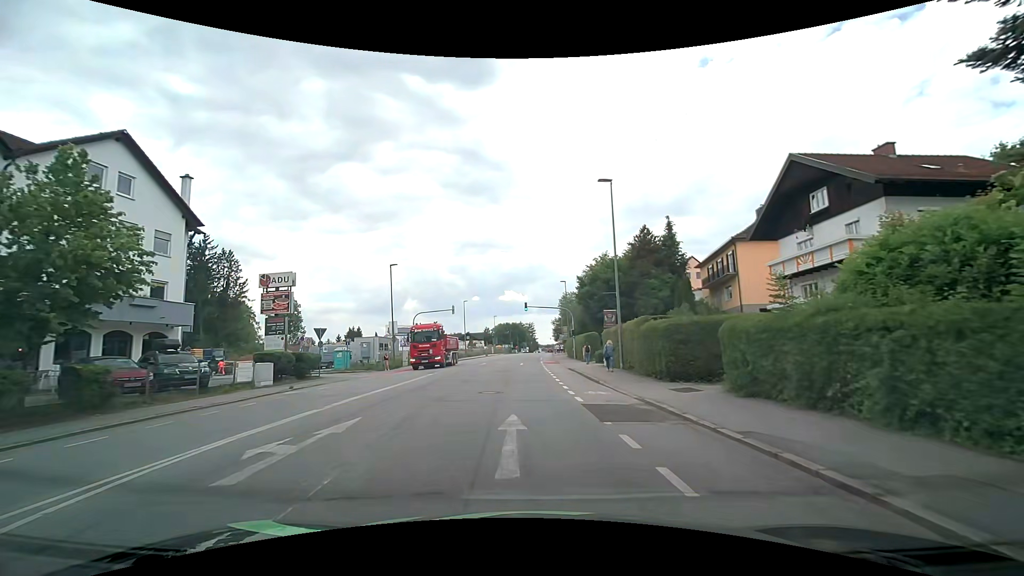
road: tertiary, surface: asphalt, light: Day
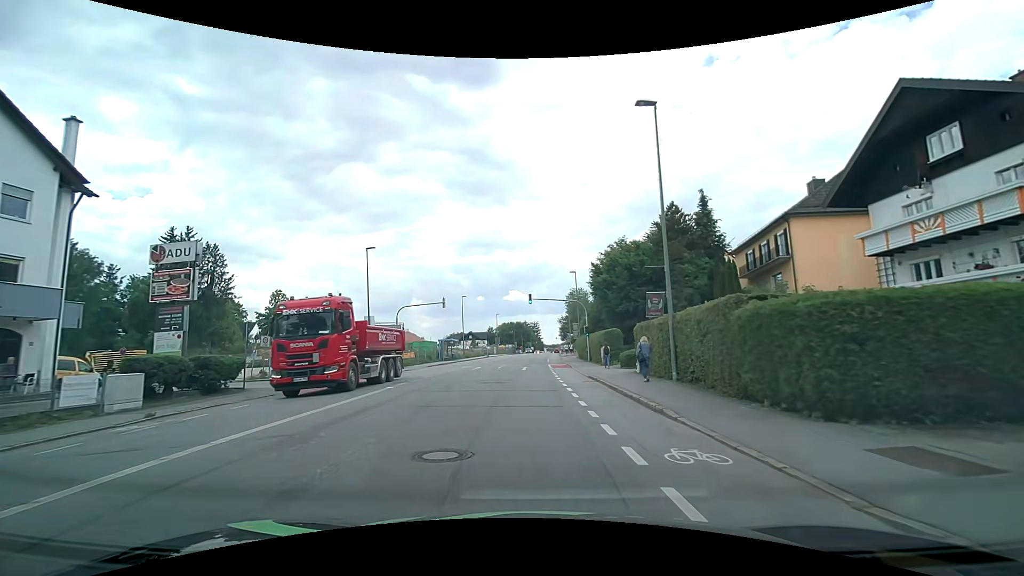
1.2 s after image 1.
(0.0, +8.8) m; 0°
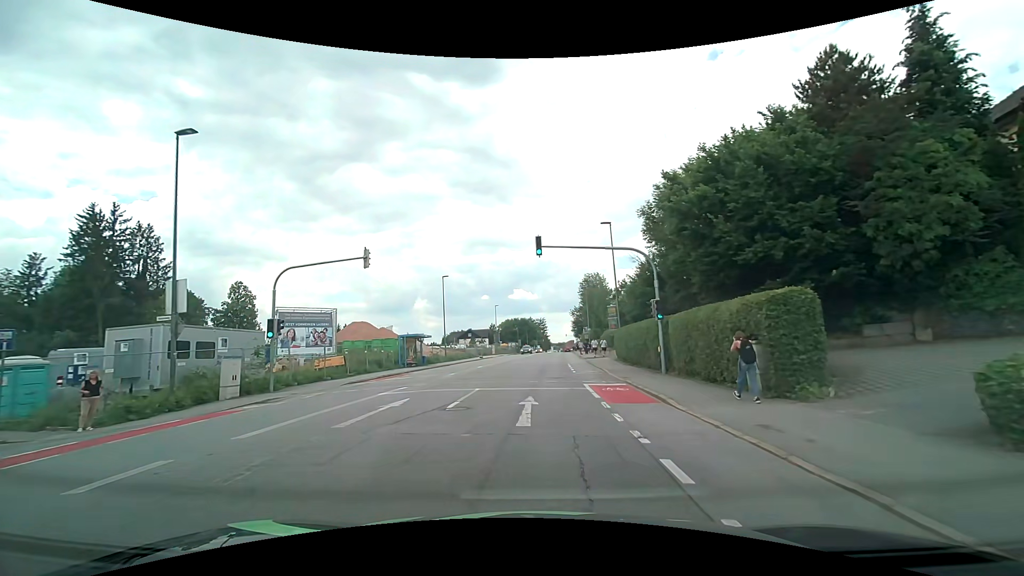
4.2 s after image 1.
(-0.3, +23.1) m; -1°
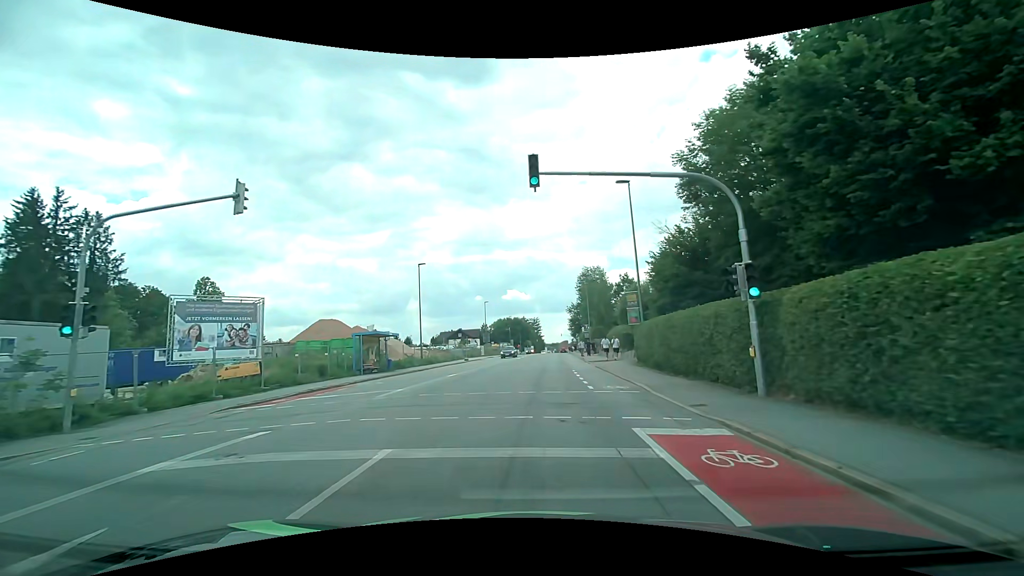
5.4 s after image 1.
(+0.1, +9.6) m; +2°
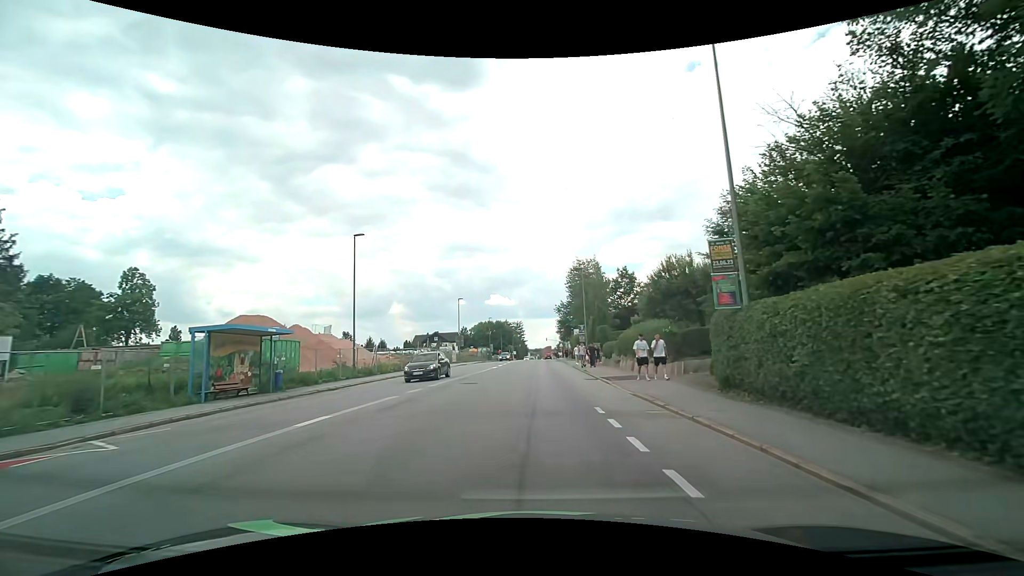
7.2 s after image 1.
(-0.1, +14.6) m; +1°
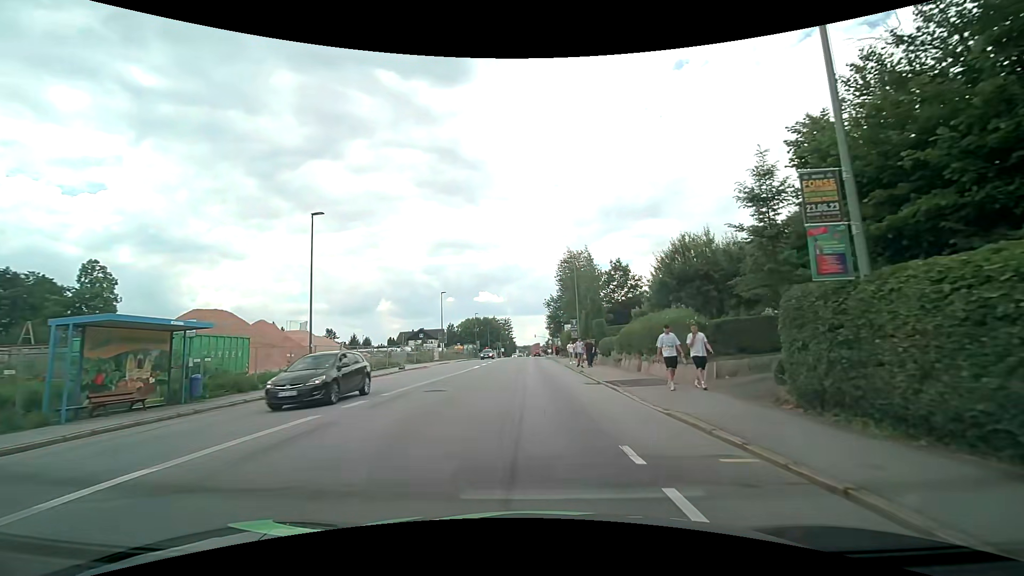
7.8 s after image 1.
(0.0, +4.9) m; +1°
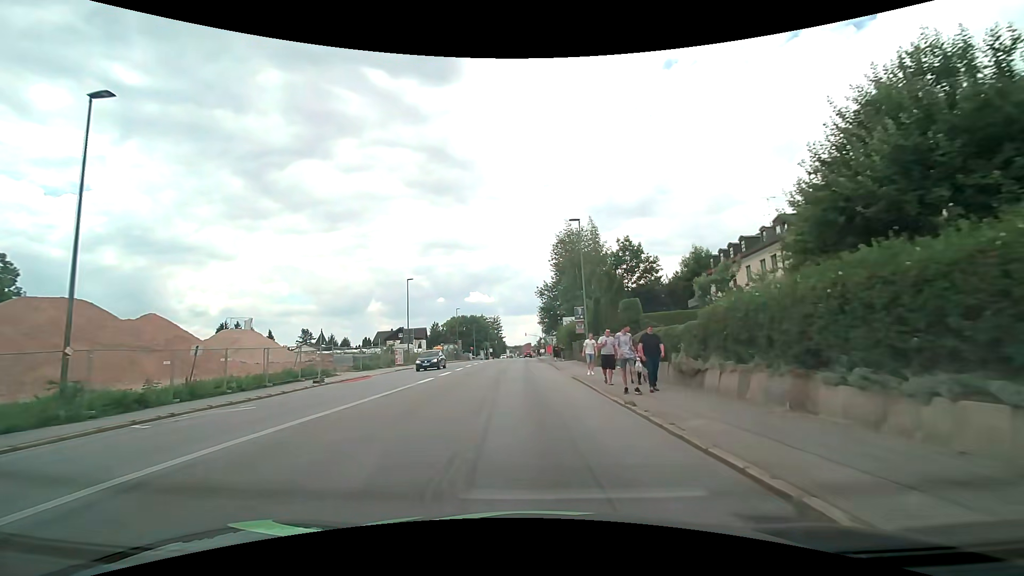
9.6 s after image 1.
(+0.2, +15.2) m; +1°
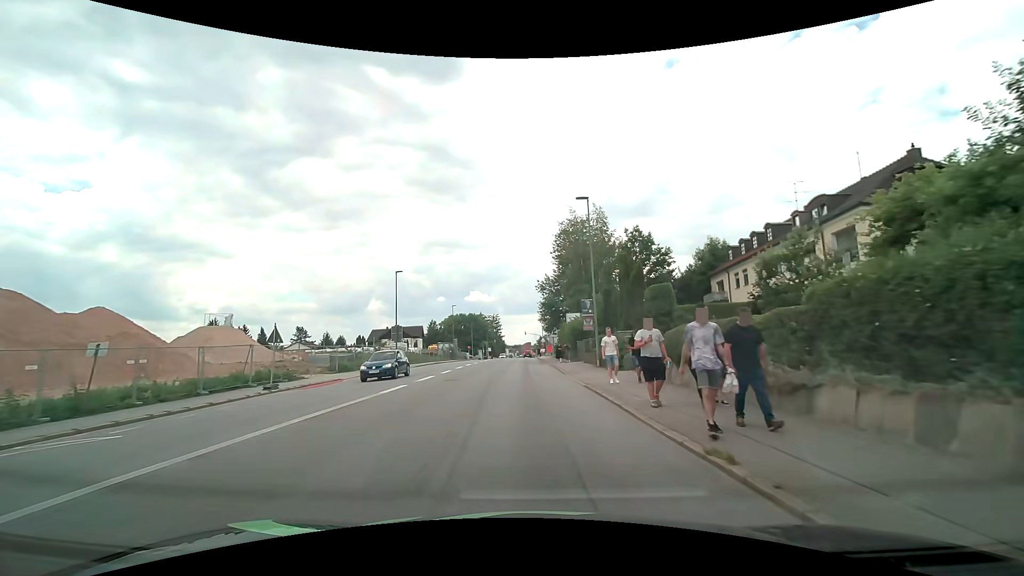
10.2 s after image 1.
(0.0, +5.2) m; 0°
(0, +10) (0, +20) (0, +30) (0, +40) (-1, +50) (-1, +60) (-1, +70) (-1, +80) (-1, +90) (-1, +100) m
